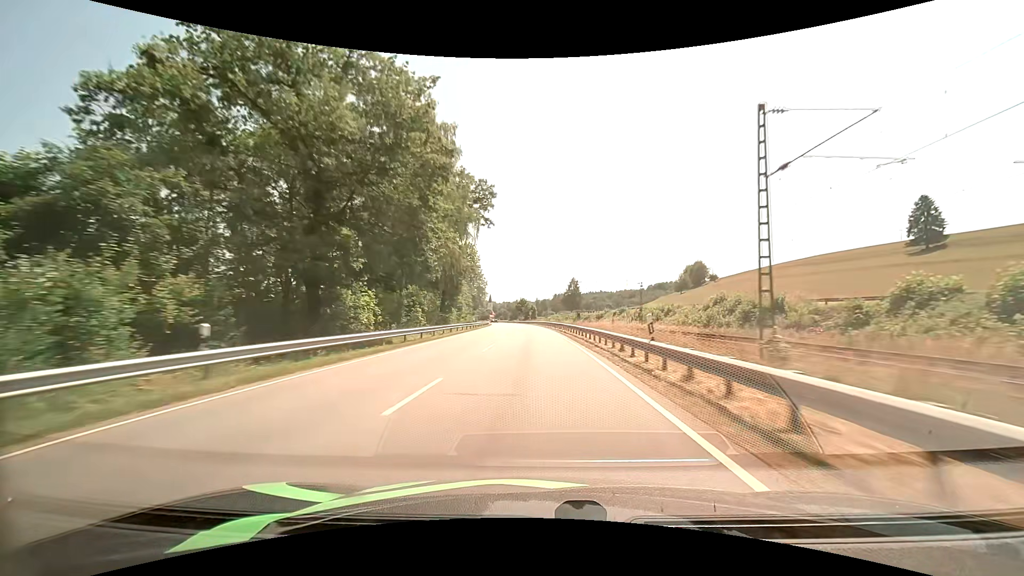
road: primary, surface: asphalt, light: Day
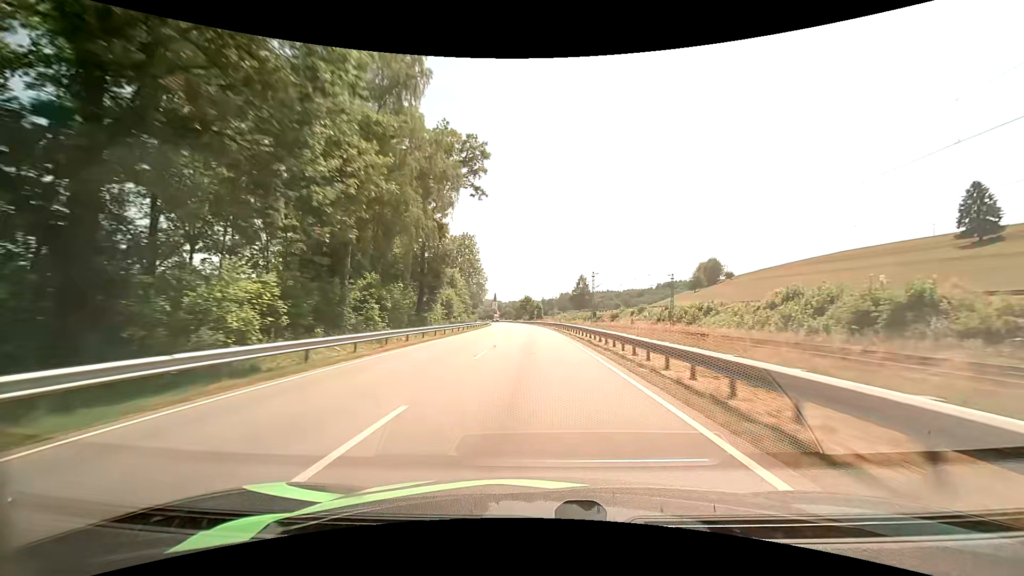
(-0.1, +15.7) m; -1°
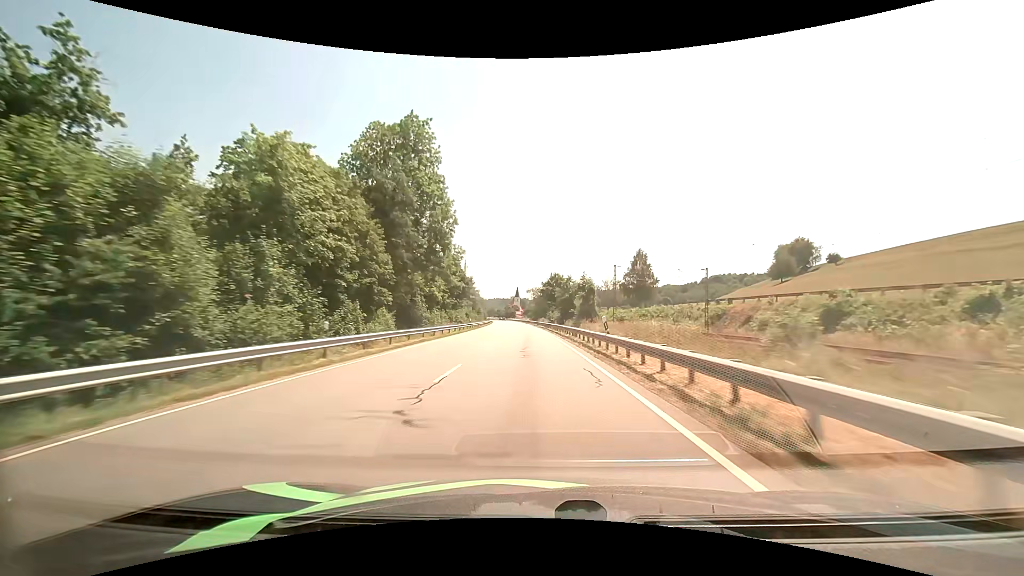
(-1.9, +78.7) m; -3°
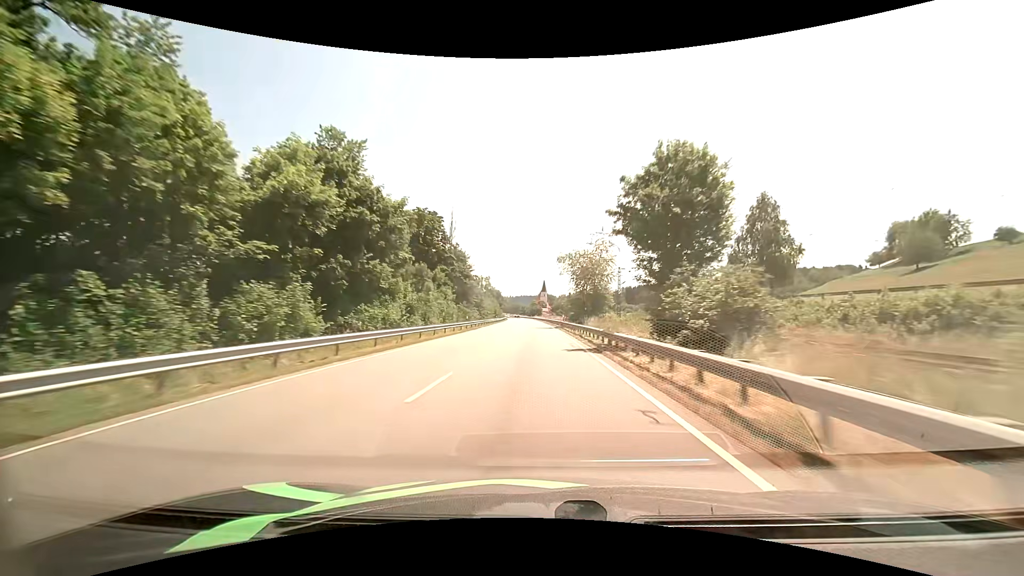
(-1.8, +64.2) m; -3°
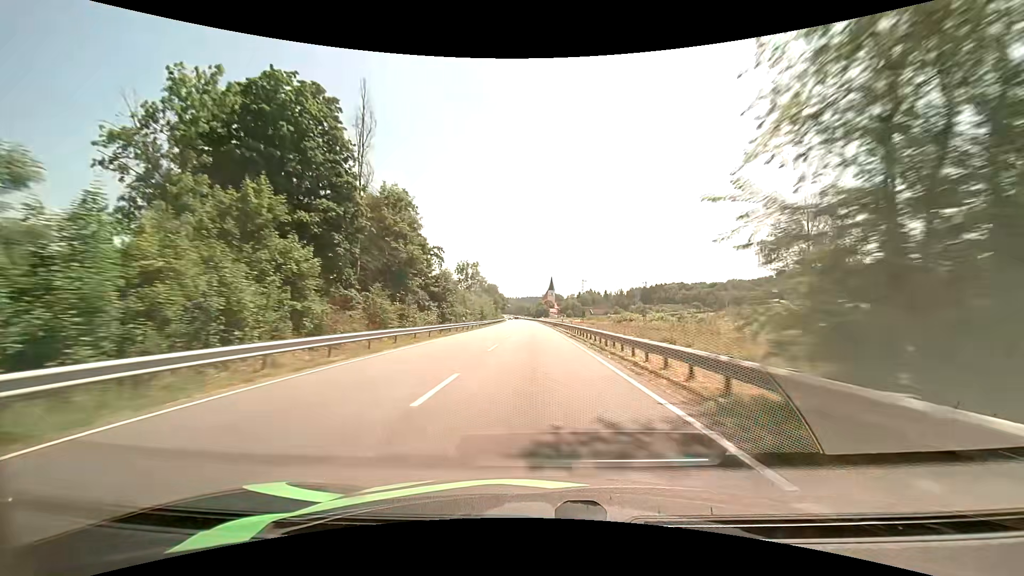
(-0.5, +49.1) m; -1°
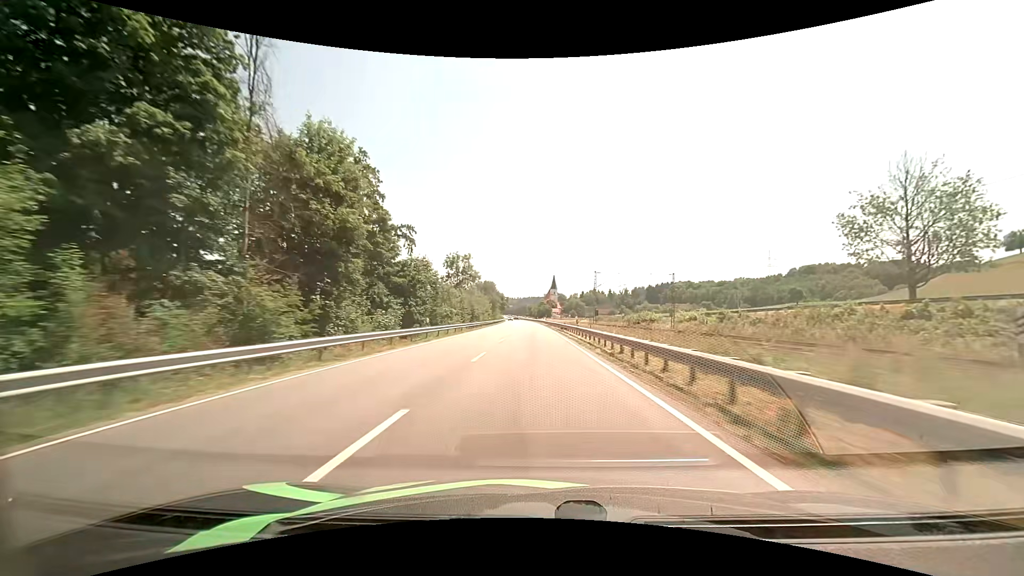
(0.0, +16.5) m; 0°
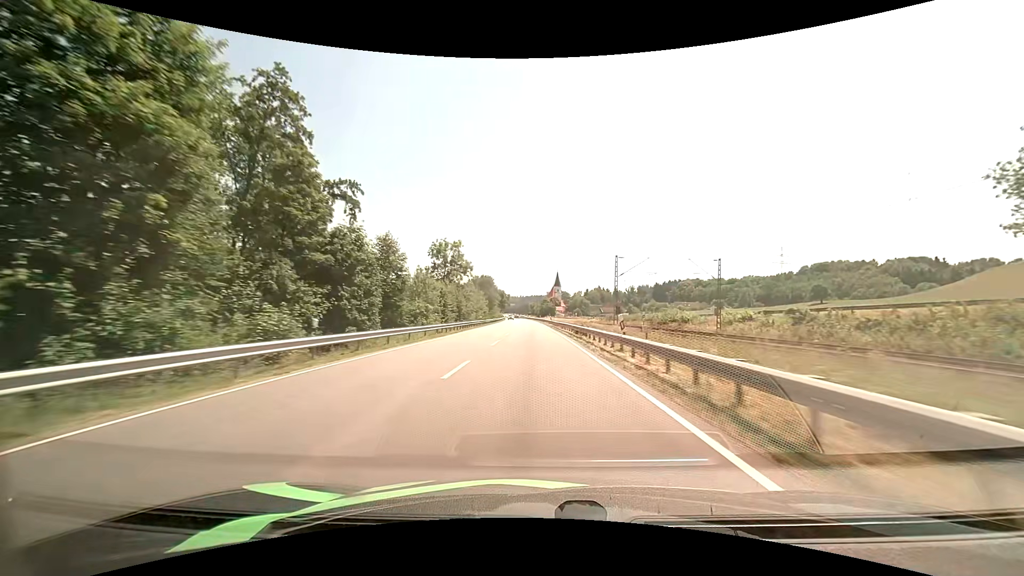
(0.0, +16.5) m; 0°
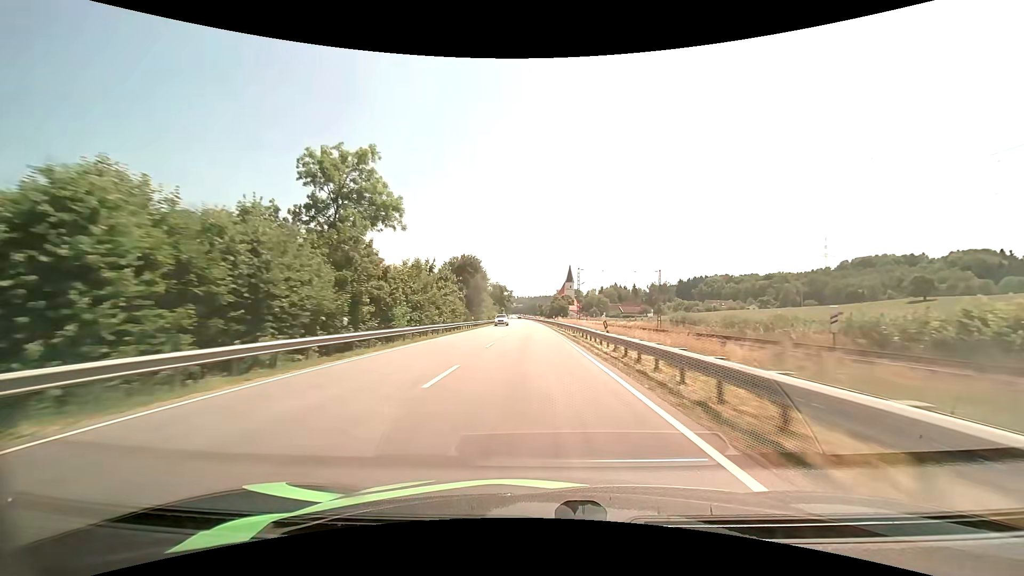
(-0.3, +49.8) m; -1°
(0, +10) (0, +20) (0, +30) (0, +40) (-1, +50) (-1, +60) (-1, +70) (-2, +80) (-2, +90) (-2, +100) m
